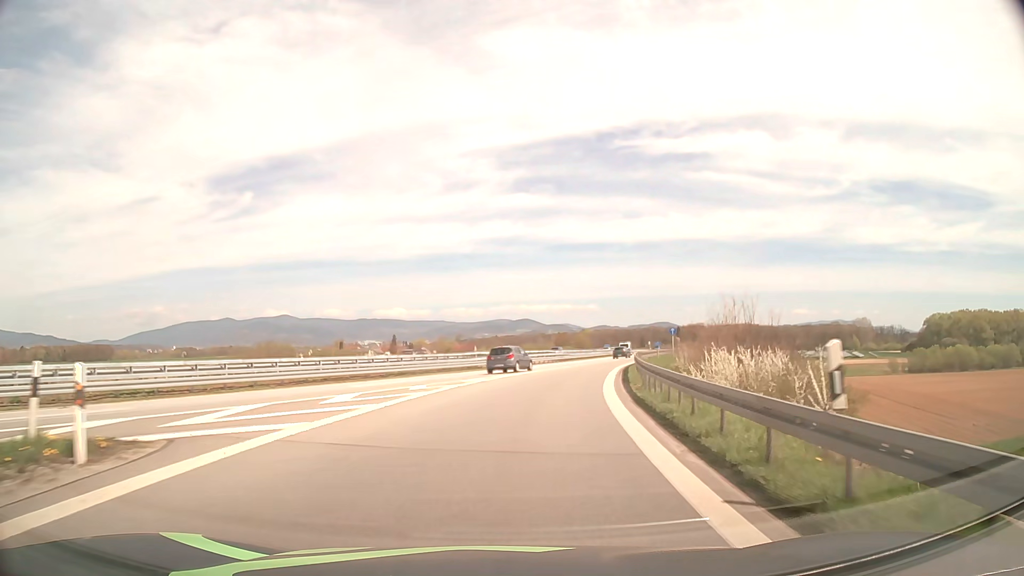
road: motorway_link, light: Day
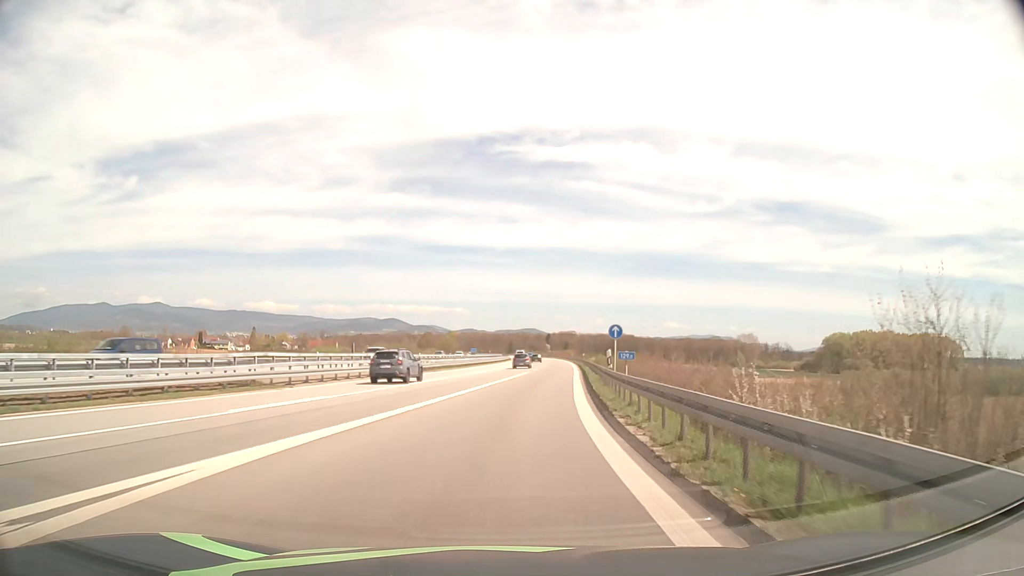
(+2.8, +27.9) m; +11°
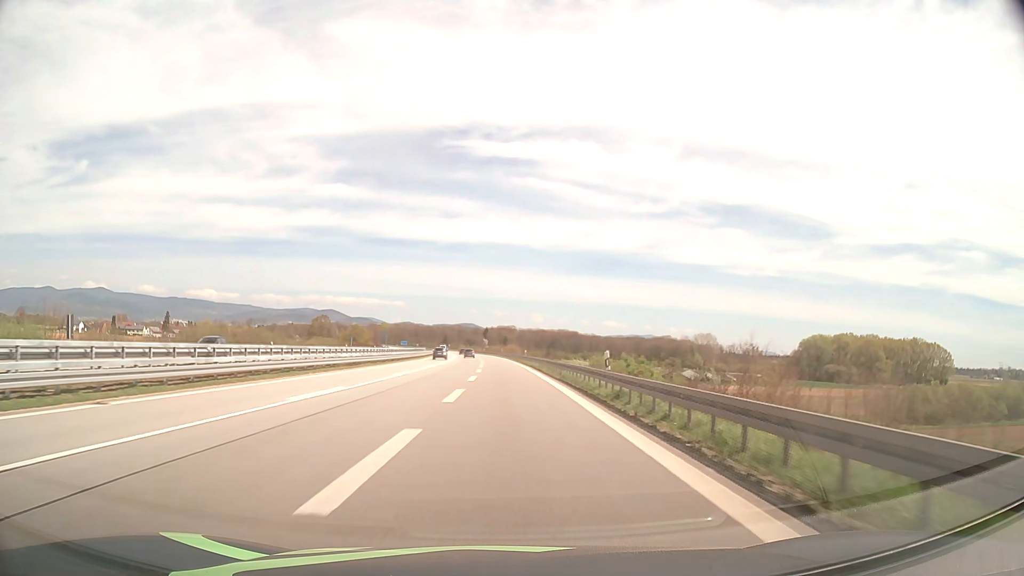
(+4.0, +52.6) m; +6°
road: motorway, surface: asphalt
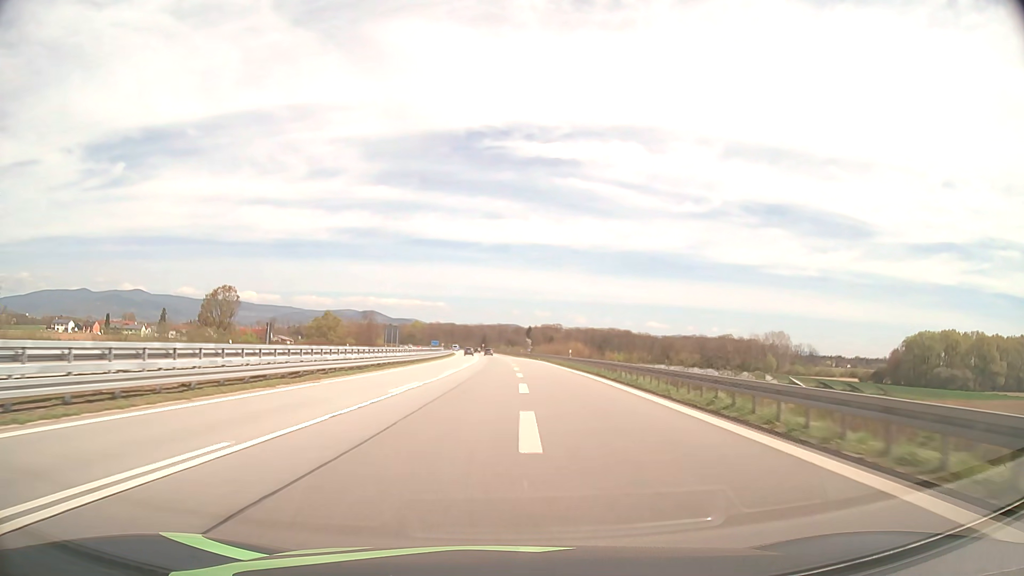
(-2.3, +70.0) m; -4°
(0, +10) (0, +20) (0, +30) (0, +40) (0, +50) (-1, +60) (-1, +70) (-1, +80) (-1, +90) (-2, +100) m
